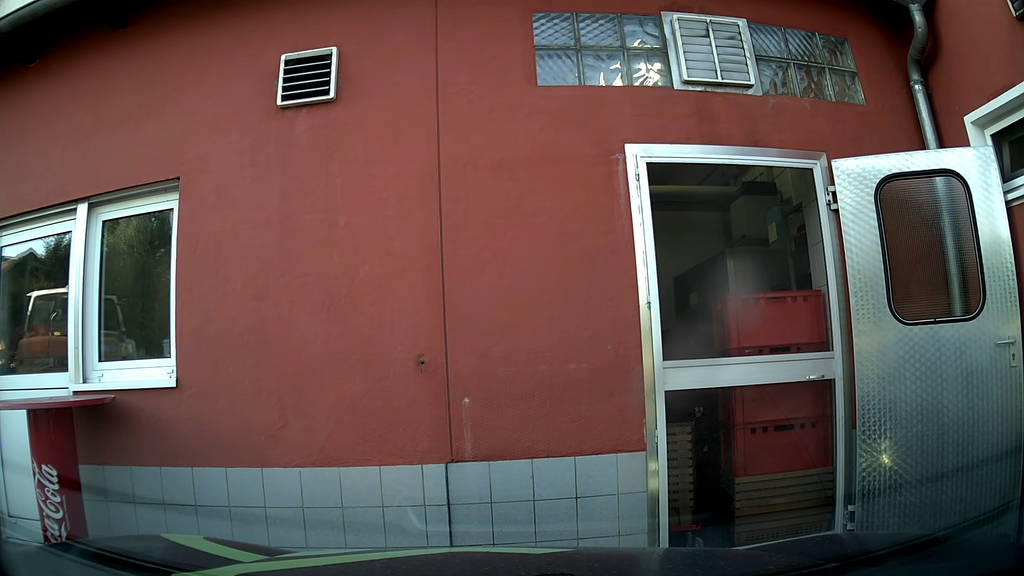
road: tertiary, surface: asphalt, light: Day
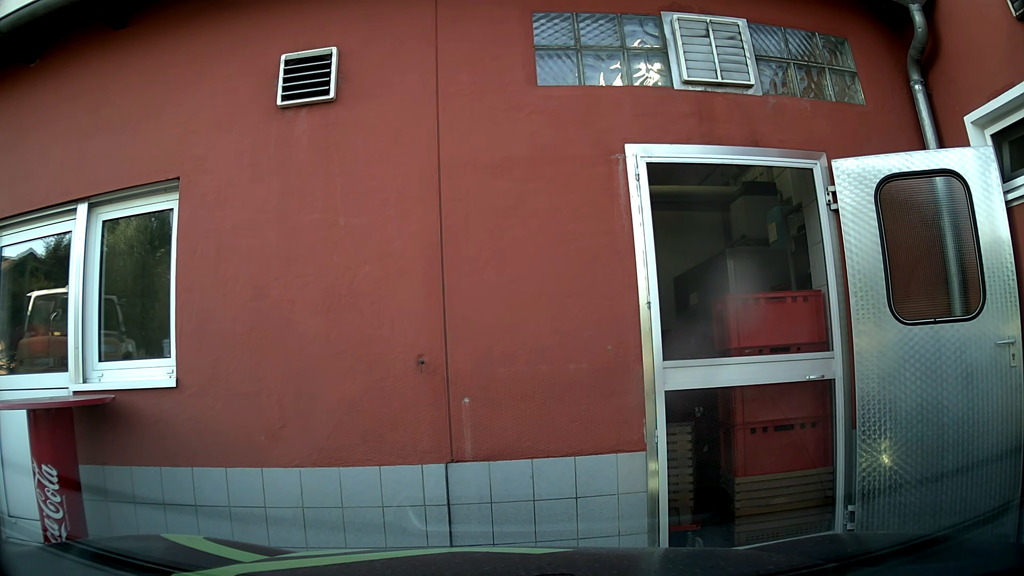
(0.0, 0.0) m; 0°
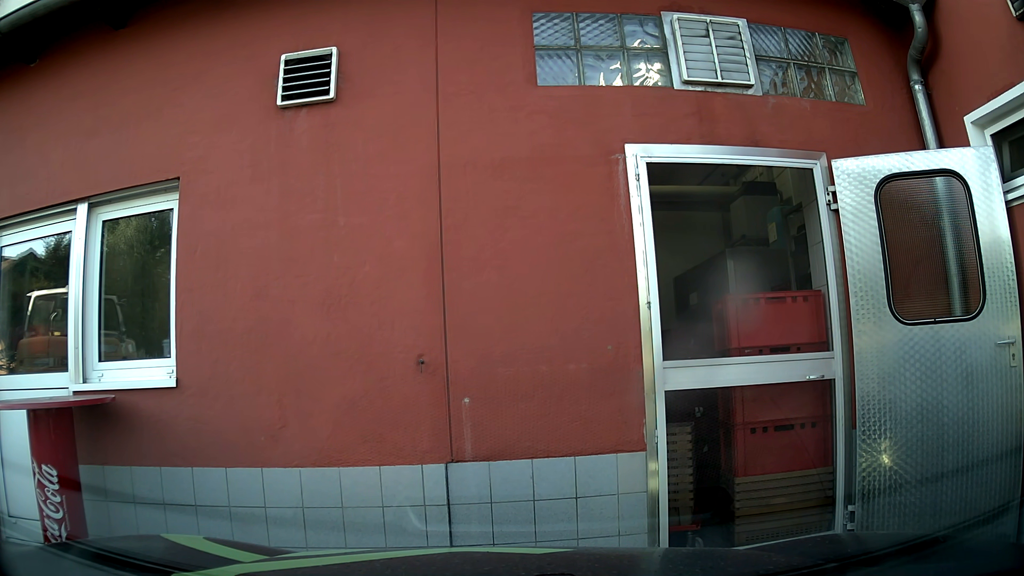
(0.0, 0.0) m; 0°
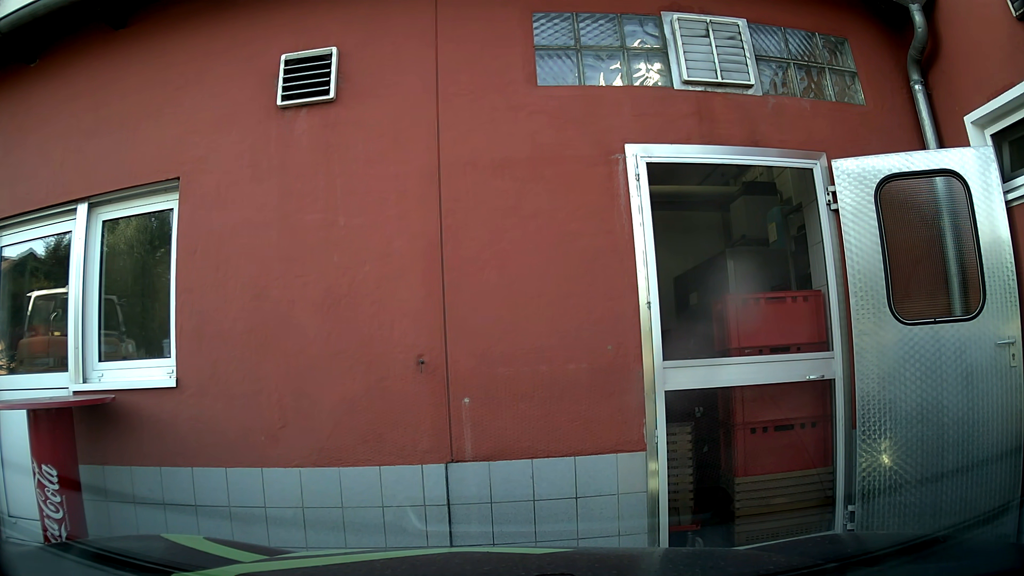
(0.0, 0.0) m; 0°
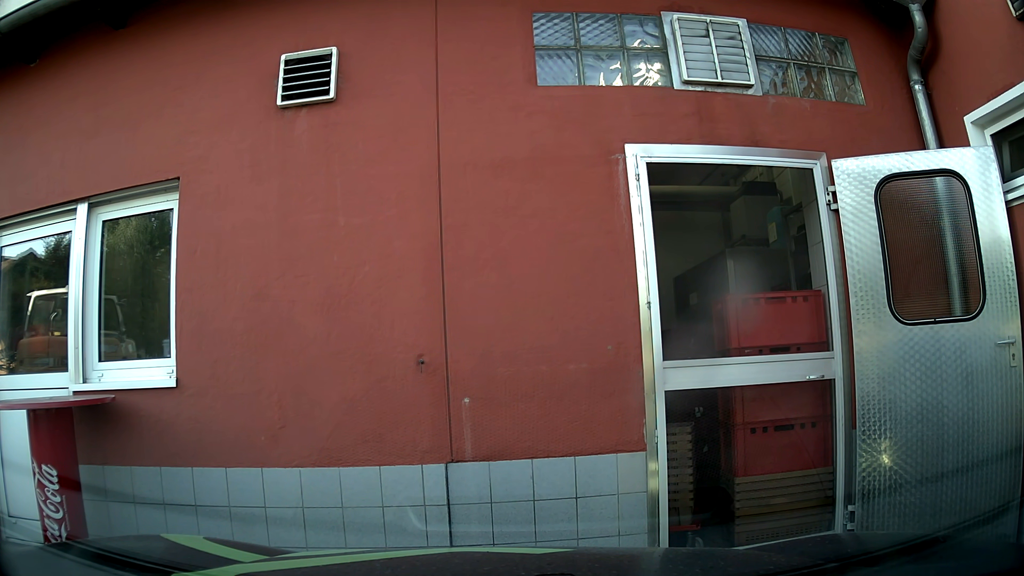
(0.0, 0.0) m; 0°
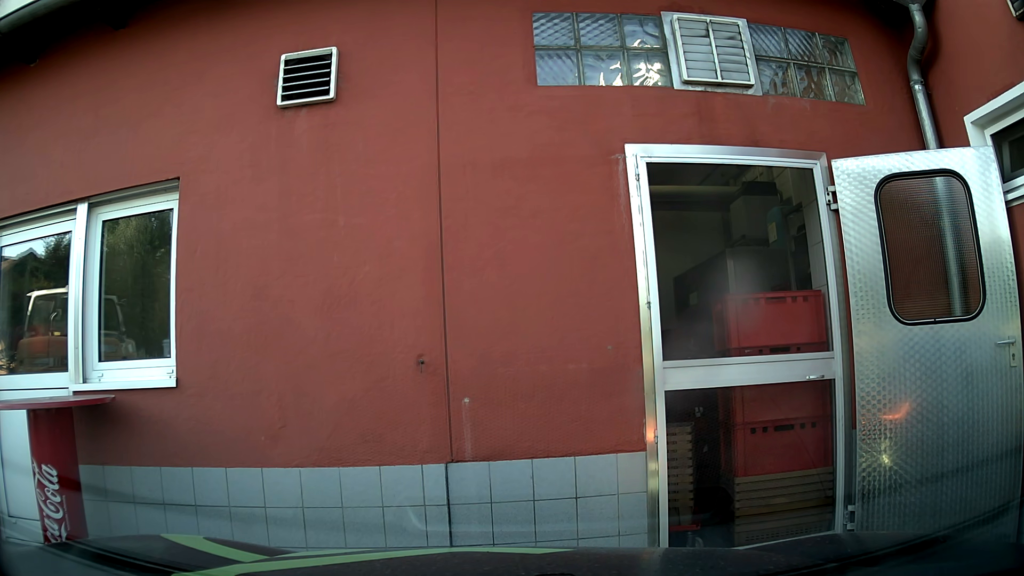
(0.0, 0.0) m; 0°
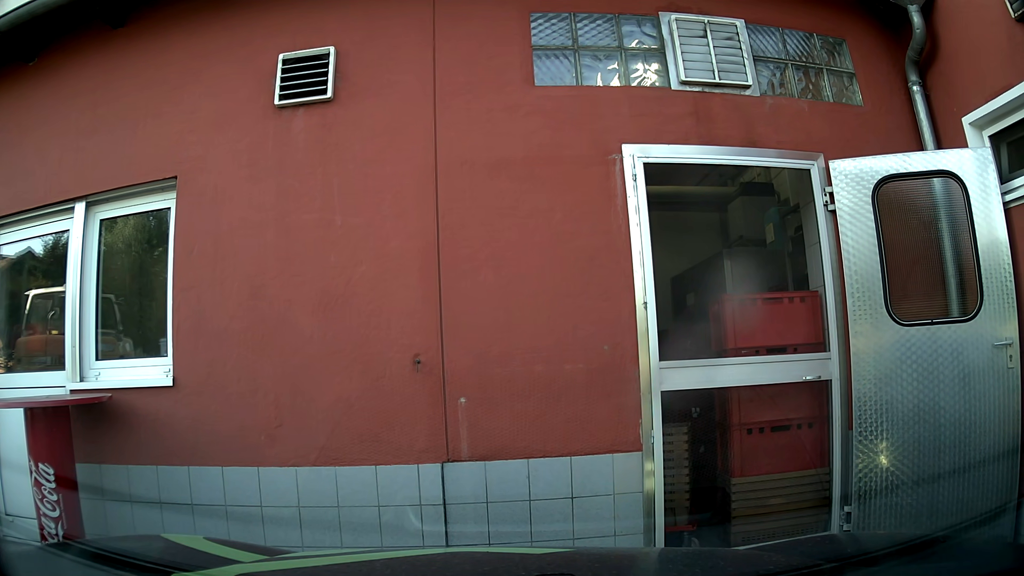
(0.0, 0.0) m; 0°
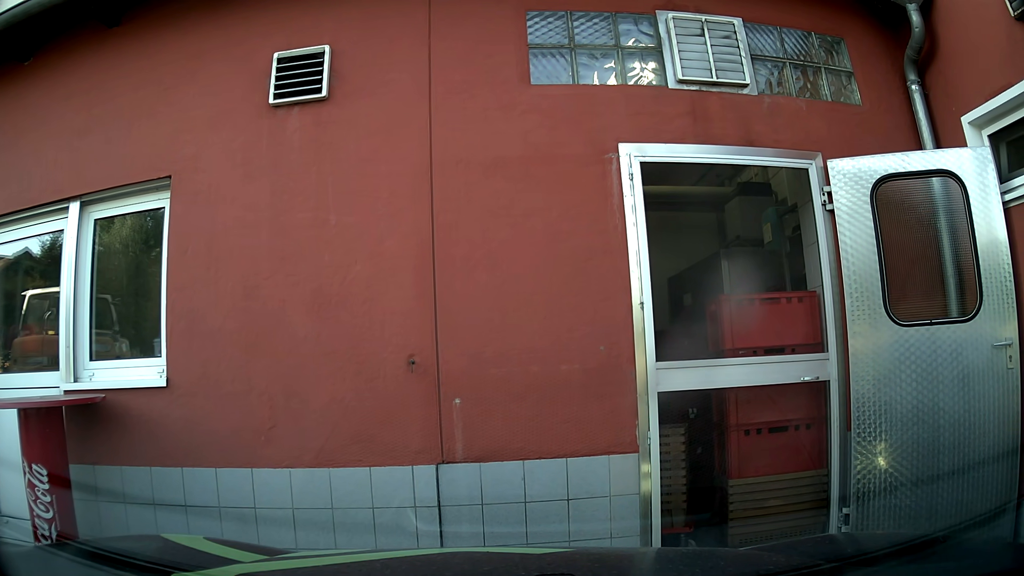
(0.0, 0.0) m; 0°
